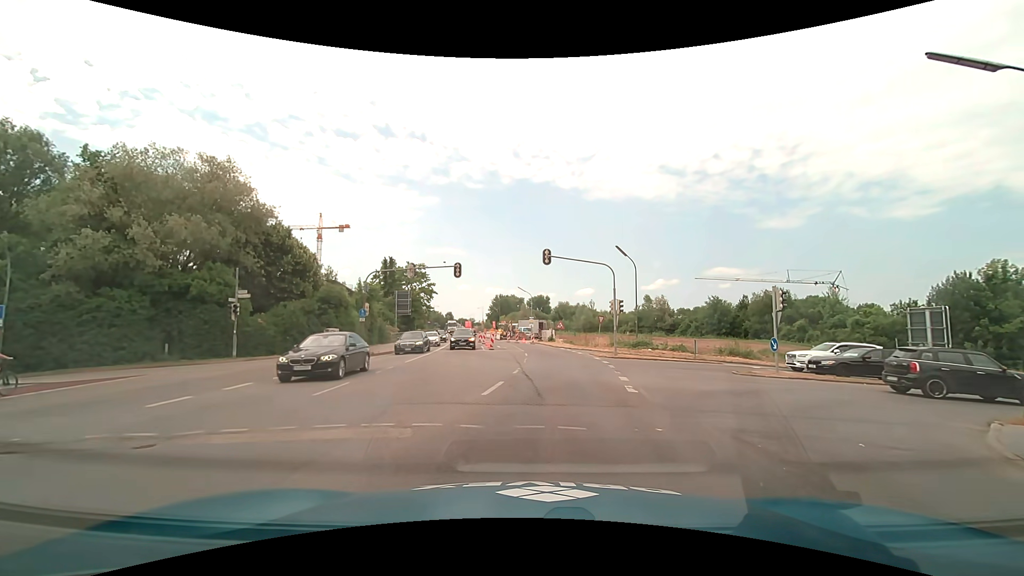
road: secondary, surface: asphalt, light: Day
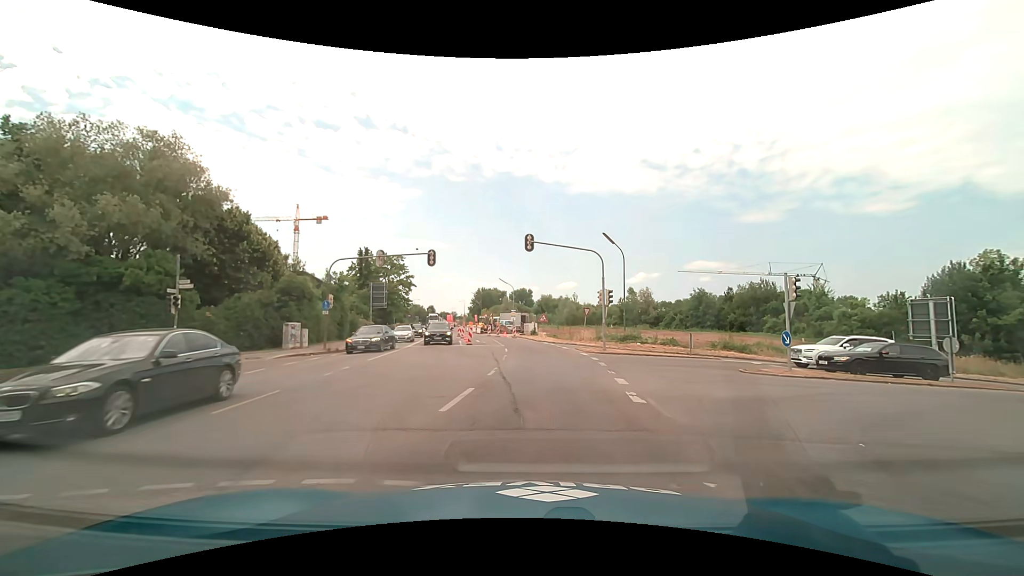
(0.0, +3.1) m; +1°
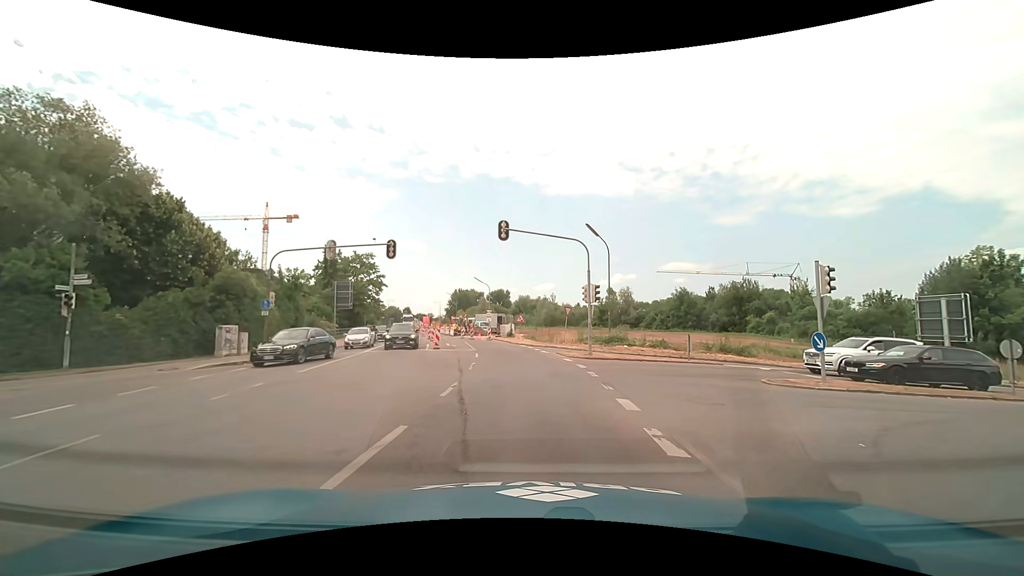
(+0.1, +4.2) m; +3°
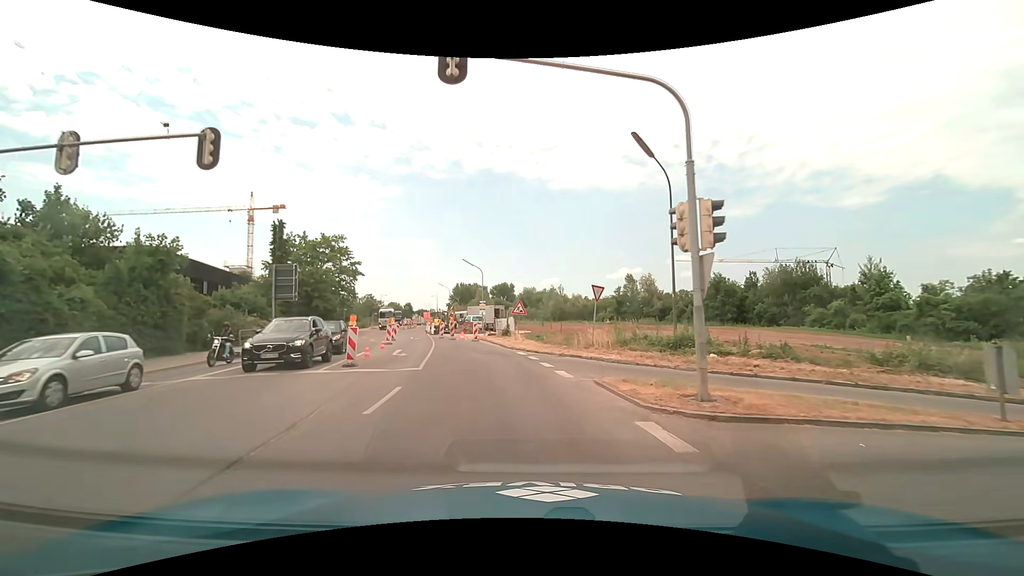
(+0.1, +15.5) m; -1°
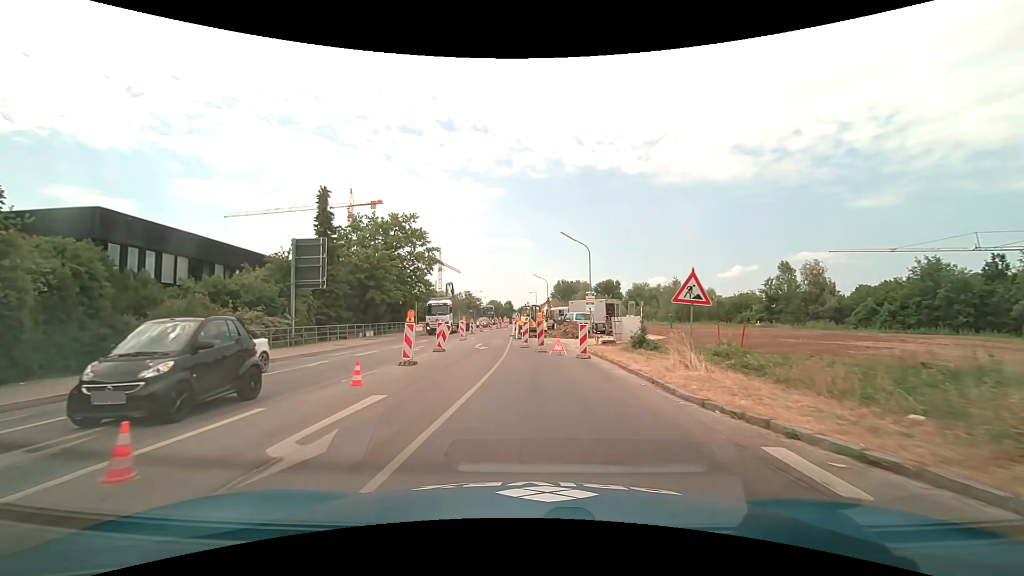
(-1.5, +16.4) m; -11°
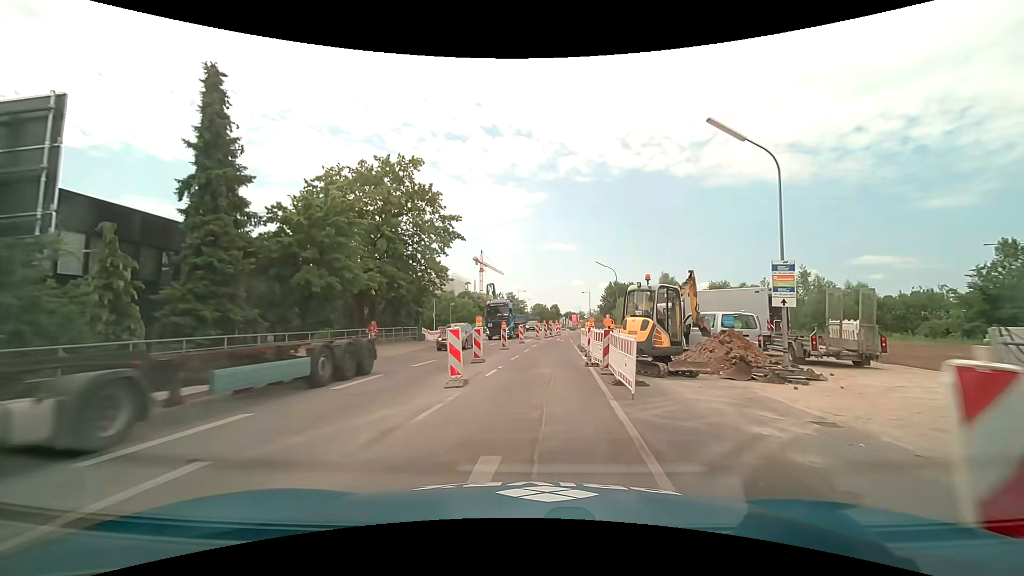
(-1.6, +22.2) m; -5°
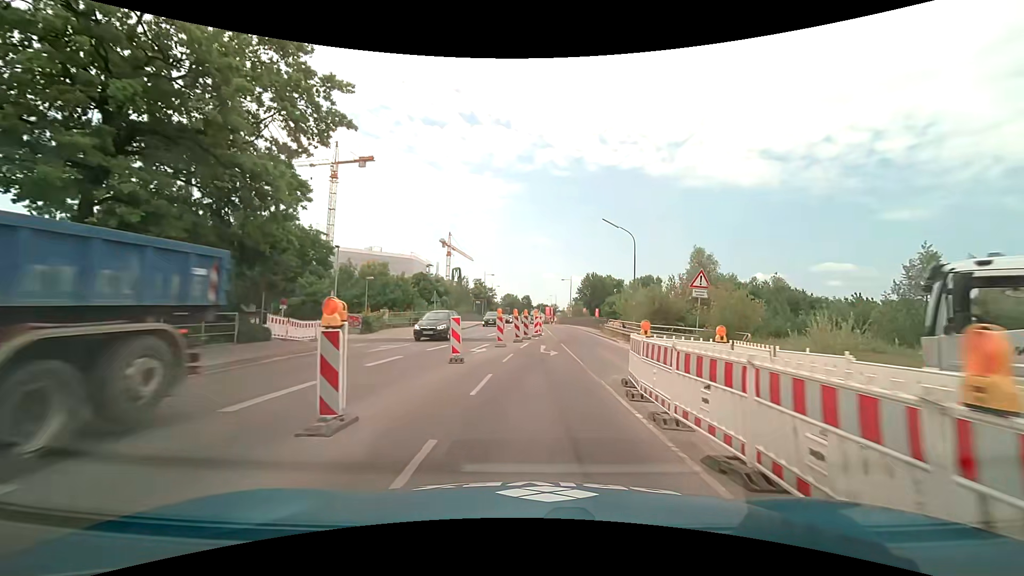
(+0.5, +22.3) m; +3°
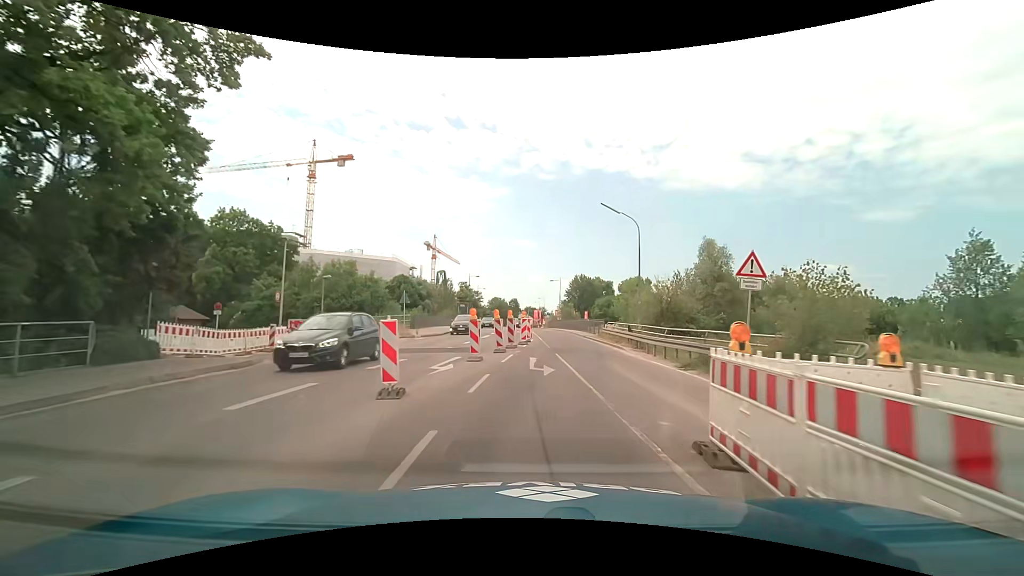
(+0.1, +5.7) m; +1°
(0, +10) (+2, +20) (+2, +30) (+3, +40) (+2, +50) (+2, +60) (+2, +70) (+1, +80) (+1, +90) (+1, +100) m
